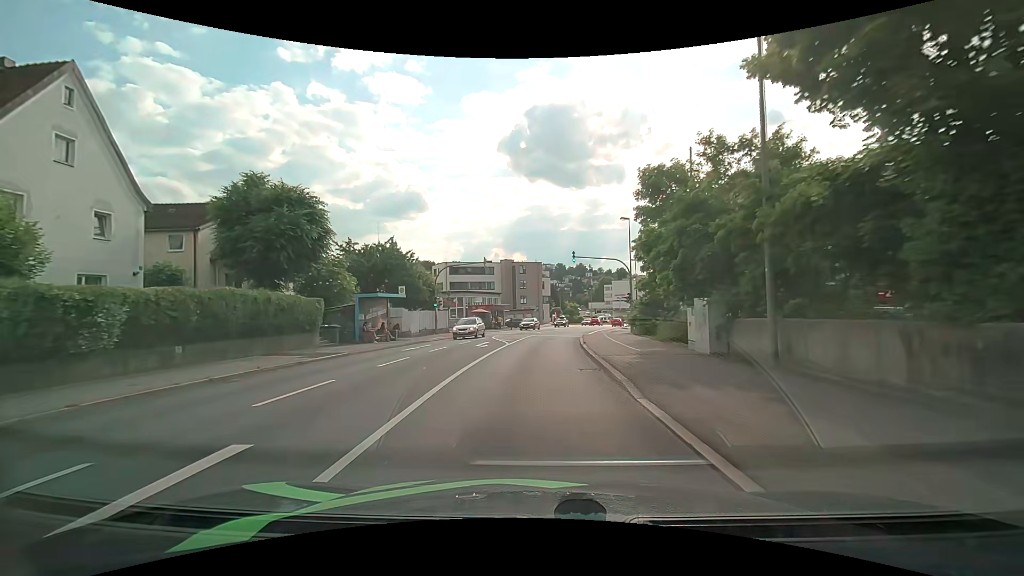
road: tertiary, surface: asphalt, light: Day
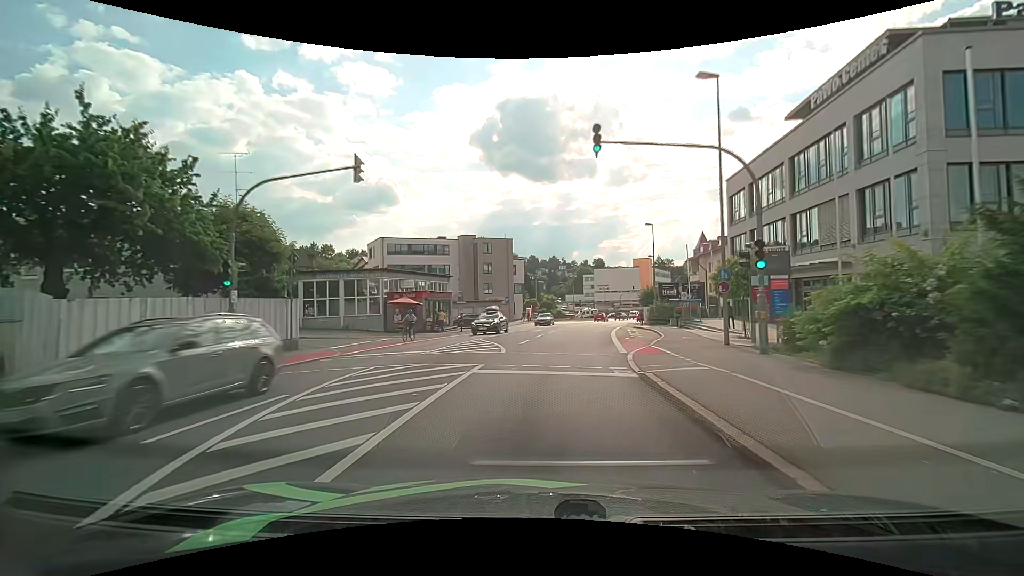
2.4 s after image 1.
(+0.2, +26.1) m; +3°
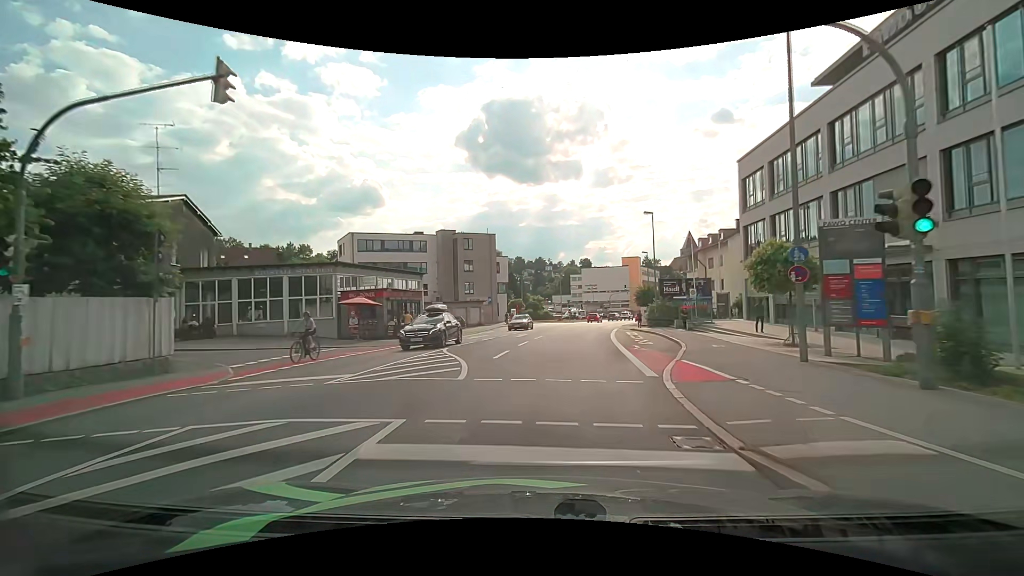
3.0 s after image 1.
(+0.1, +6.3) m; +2°
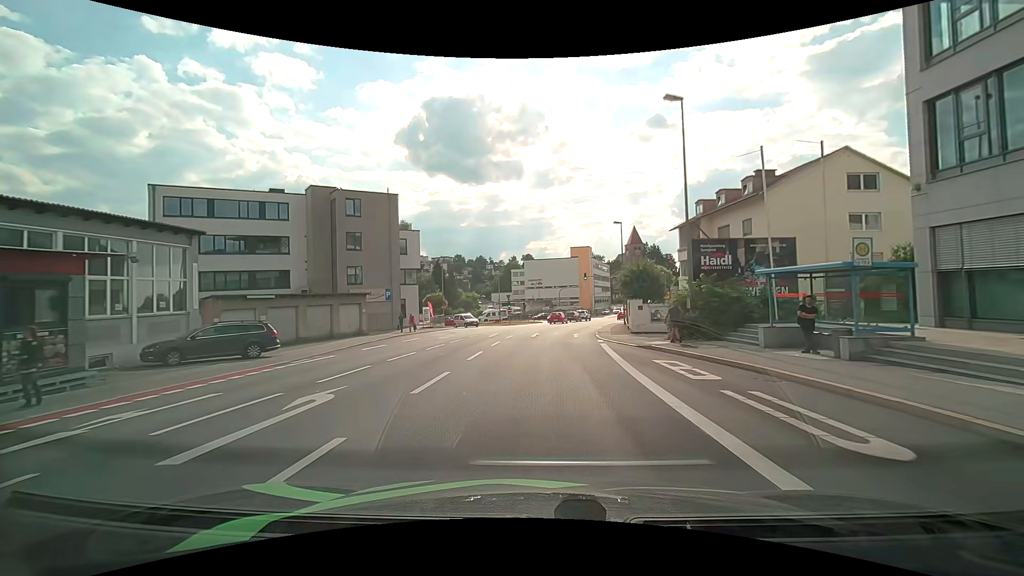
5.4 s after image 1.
(+1.4, +24.2) m; +6°
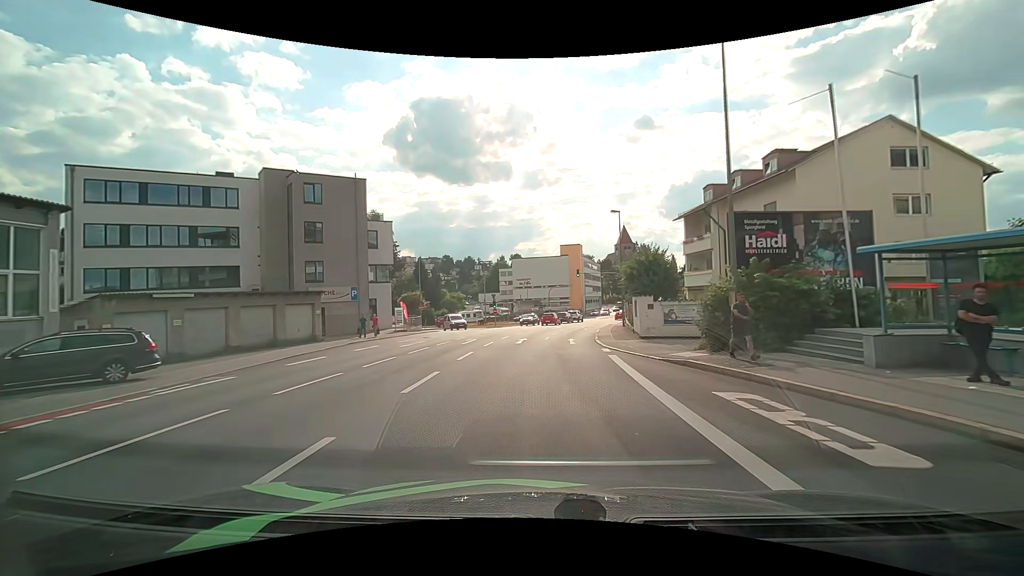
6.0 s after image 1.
(+0.1, +5.9) m; +2°
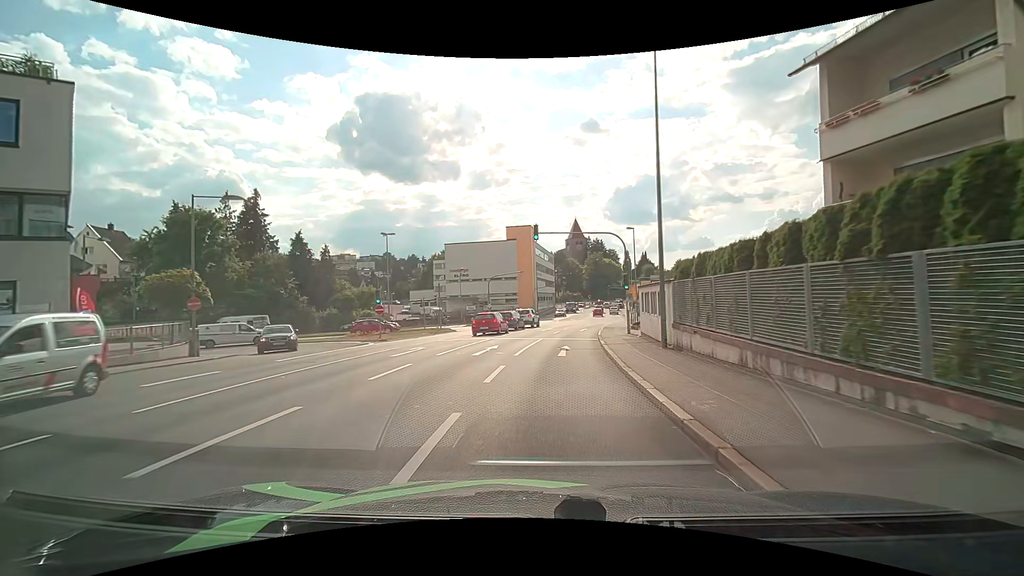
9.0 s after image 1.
(+1.3, +28.0) m; +6°
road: tertiary_link
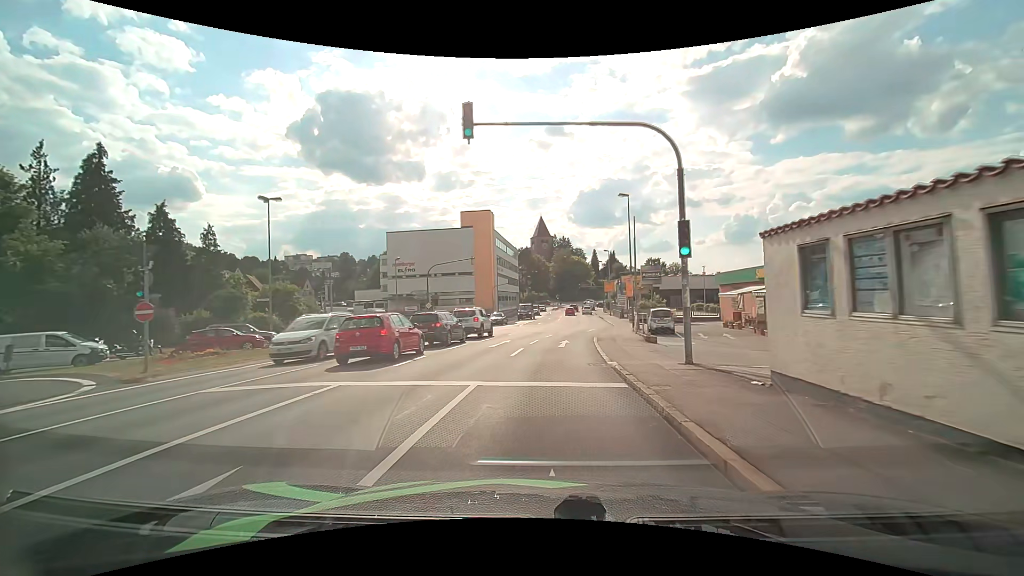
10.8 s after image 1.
(+0.6, +16.4) m; +4°
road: tertiary
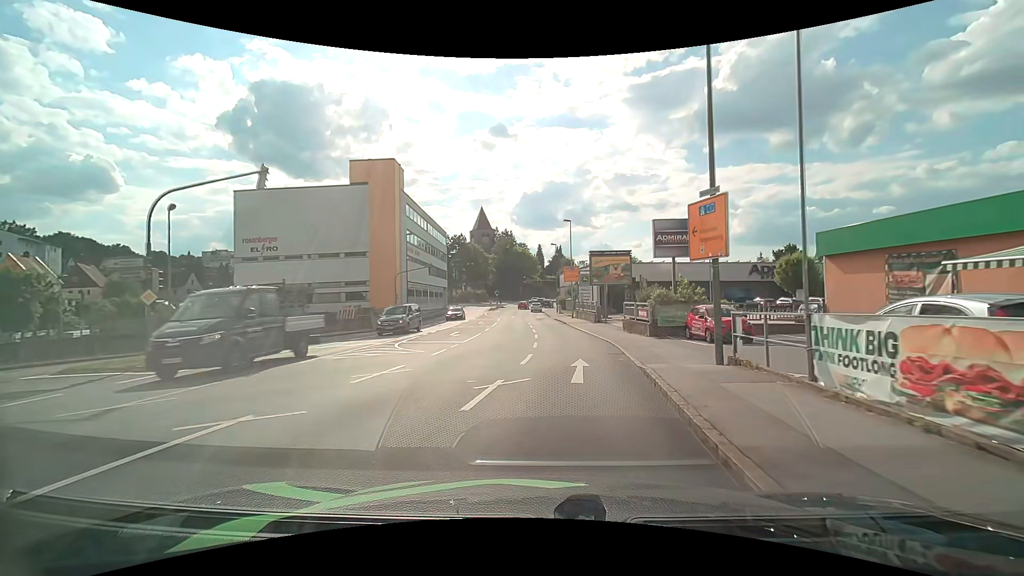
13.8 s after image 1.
(+1.6, +27.0) m; +6°
(0, +10) (+1, +20) (+1, +30) (+1, +40) (+1, +50) (0, +60) (0, +70) (0, +80) (0, +90) (+2, +100) m
